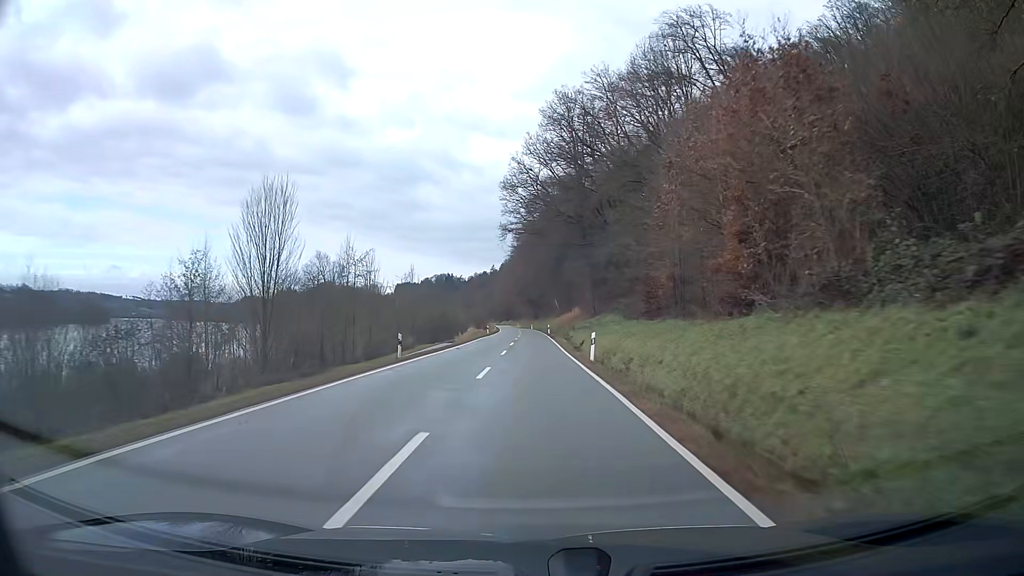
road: secondary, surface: asphalt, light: Day
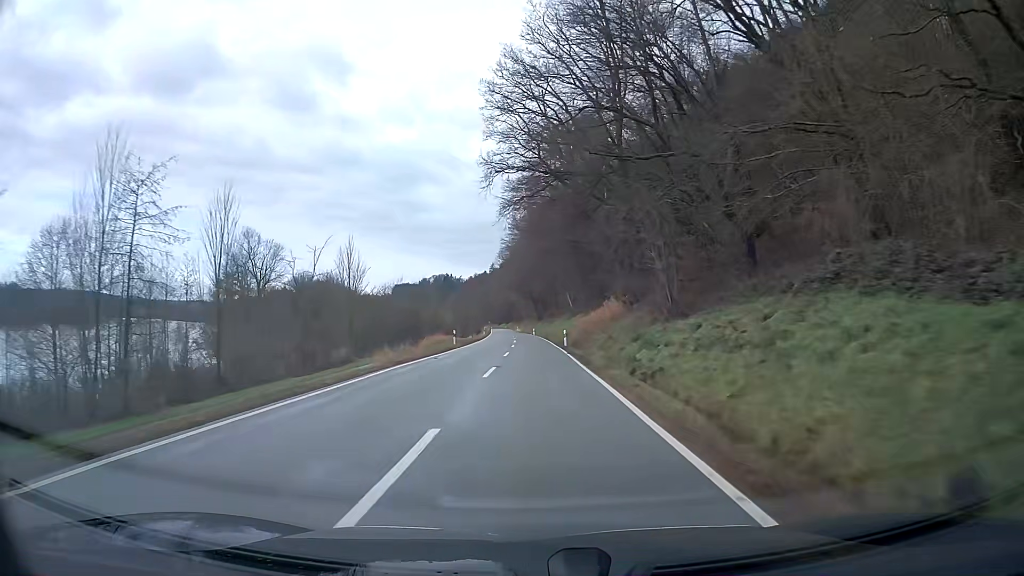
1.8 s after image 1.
(-0.1, +36.1) m; 0°
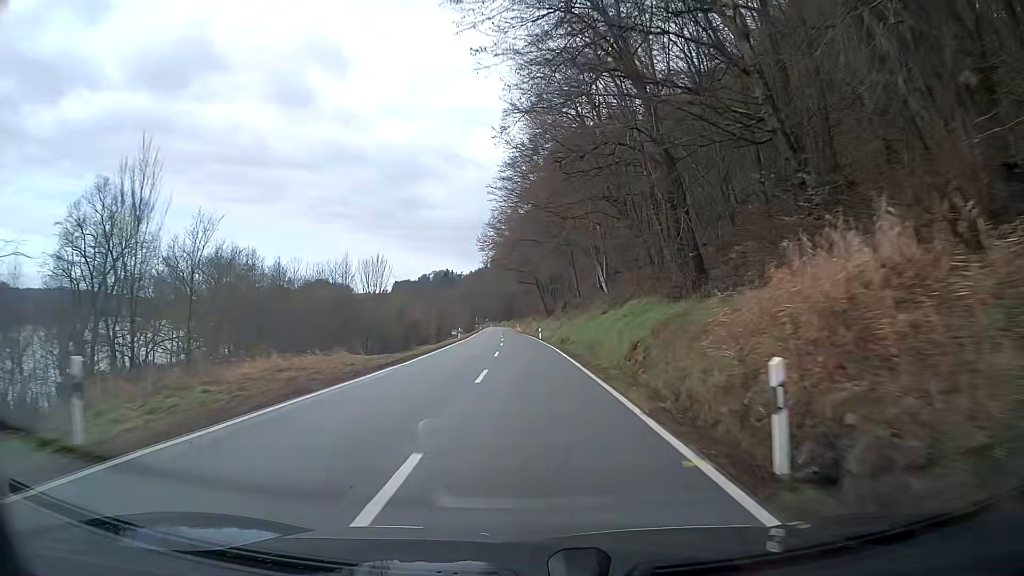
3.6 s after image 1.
(-0.1, +38.1) m; -1°
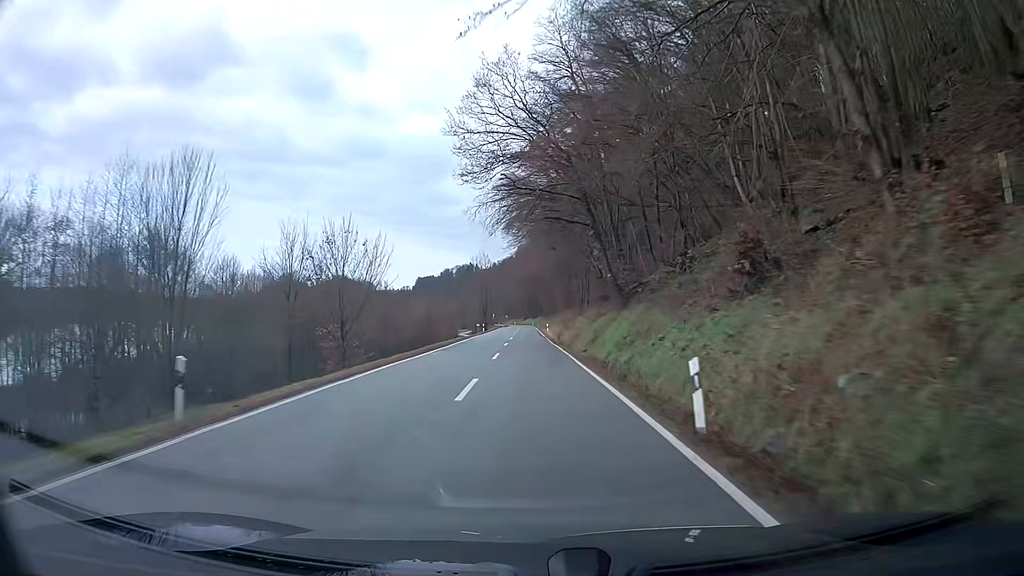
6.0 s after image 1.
(-1.1, +52.2) m; -2°
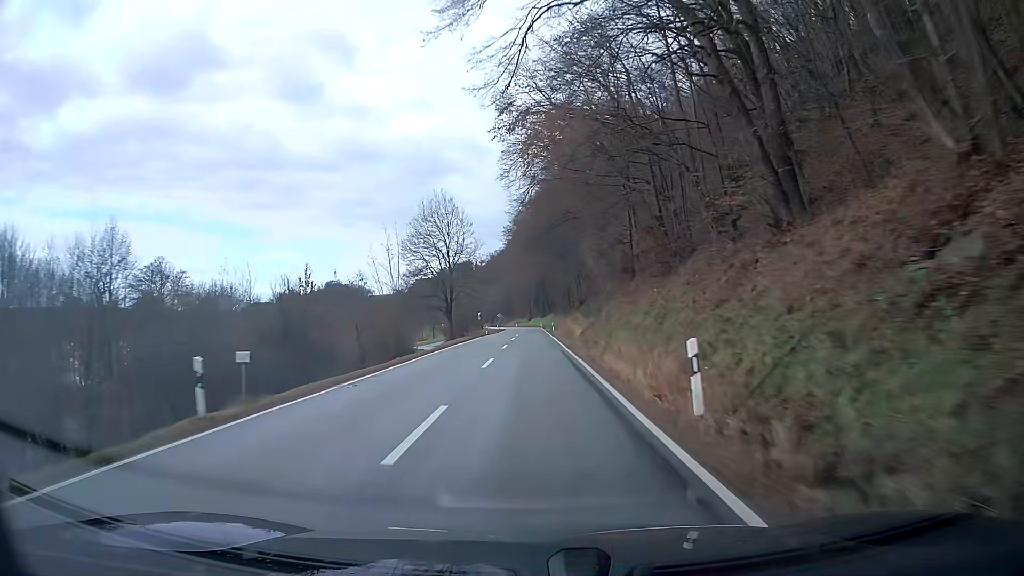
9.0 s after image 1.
(-0.6, +65.1) m; -1°
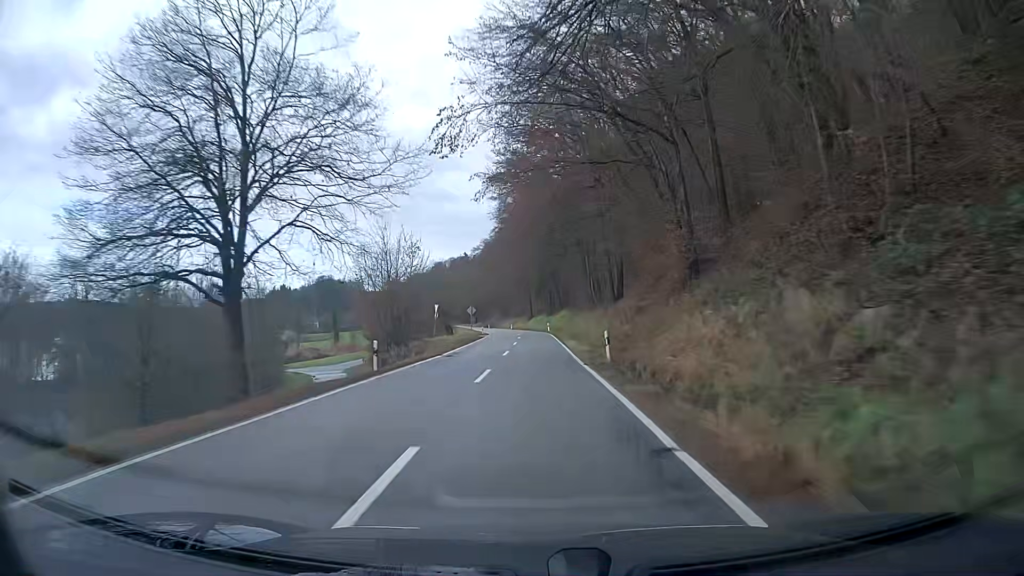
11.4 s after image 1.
(-0.1, +51.4) m; 0°
